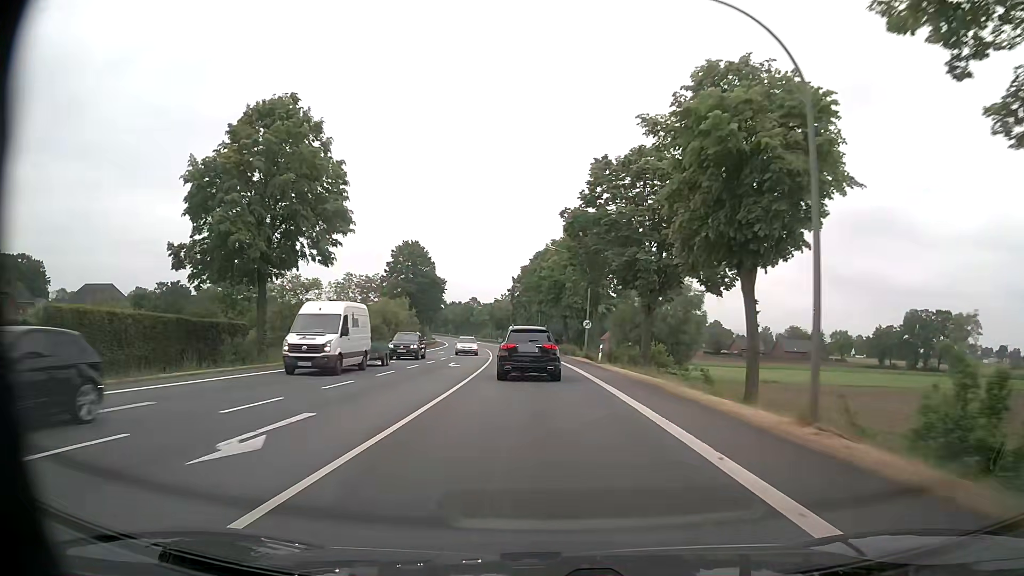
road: primary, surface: asphalt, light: Day
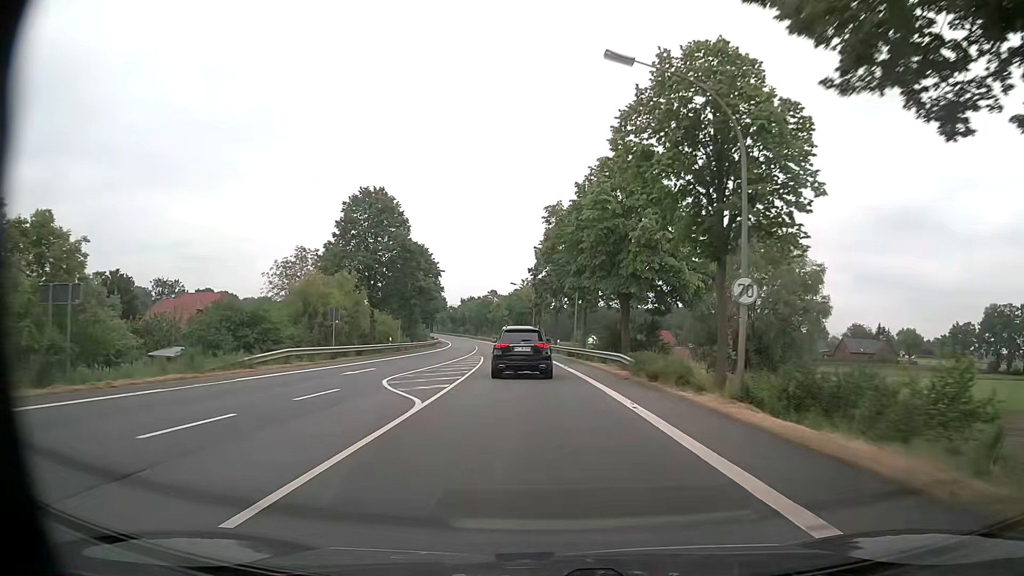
(-0.8, +34.1) m; -2°
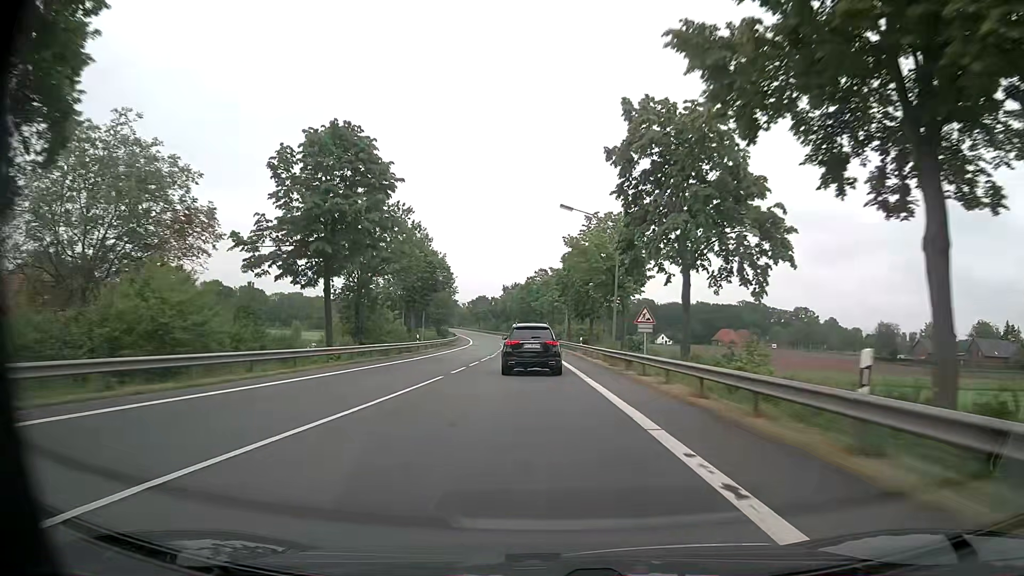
(-2.2, +49.7) m; -5°
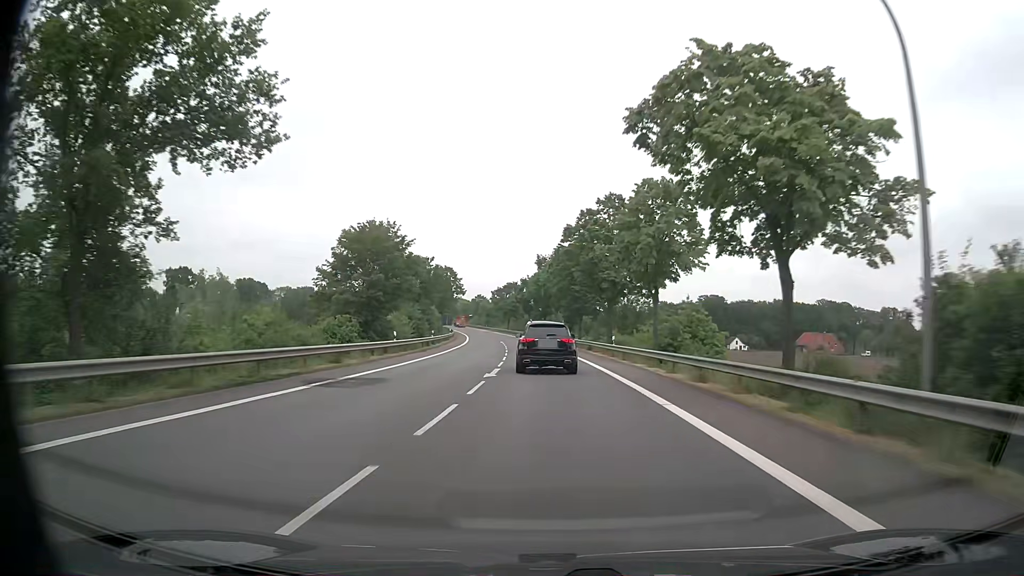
(-2.2, +63.5) m; -4°
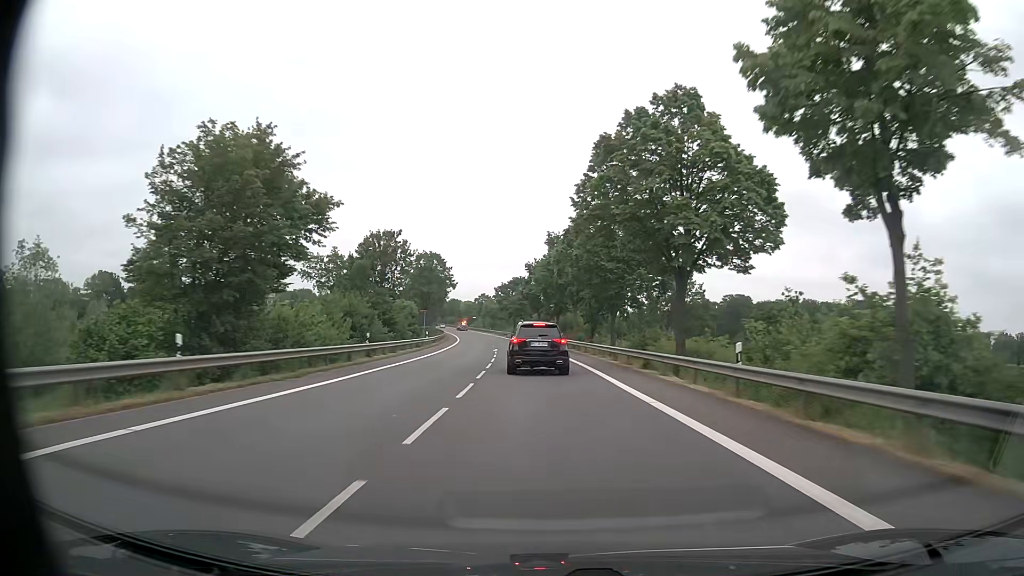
(-0.1, +24.6) m; 0°
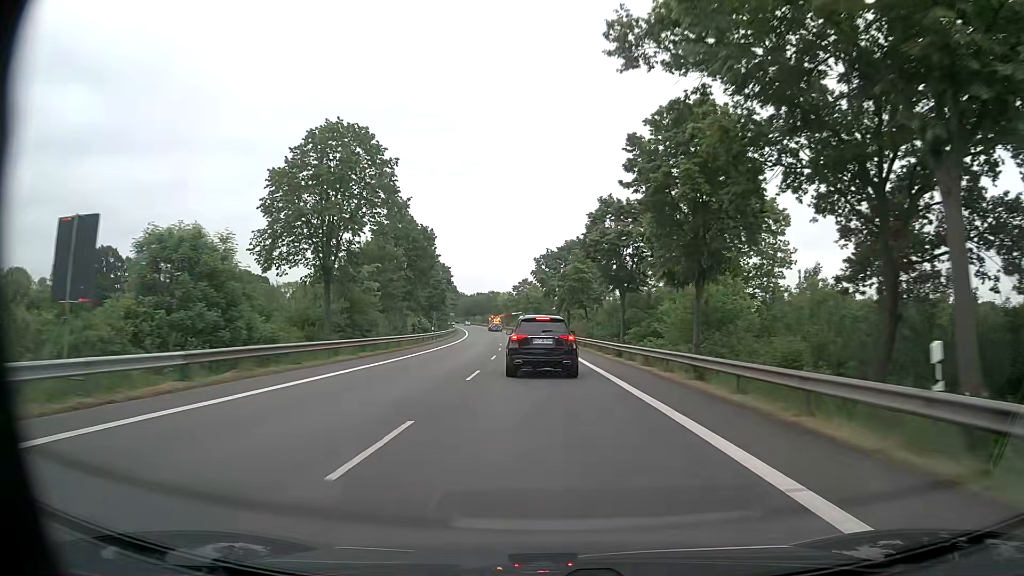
(-2.7, +55.9) m; -5°
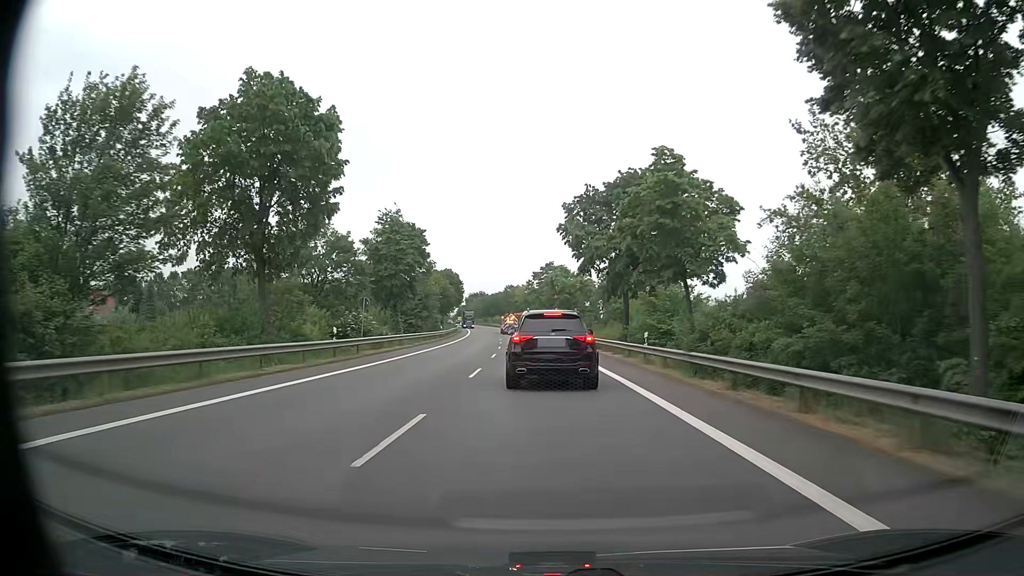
(-0.6, +35.0) m; -3°
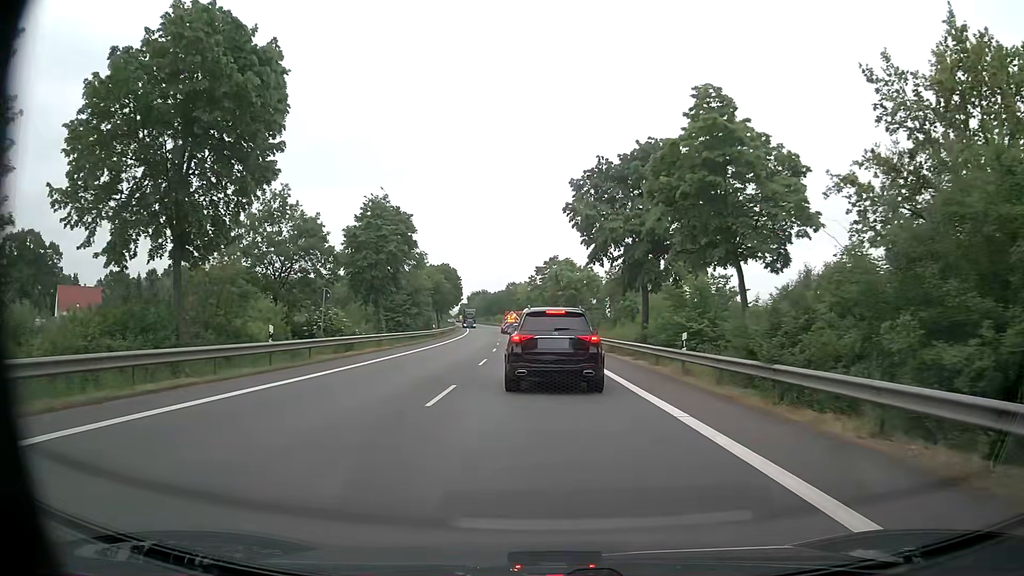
(0.0, +6.9) m; 0°
(0, +10) (0, +20) (0, +30) (-1, +40) (-1, +50) (-2, +60) (-4, +70) (-6, +80) (-8, +89) (-9, +99) m
